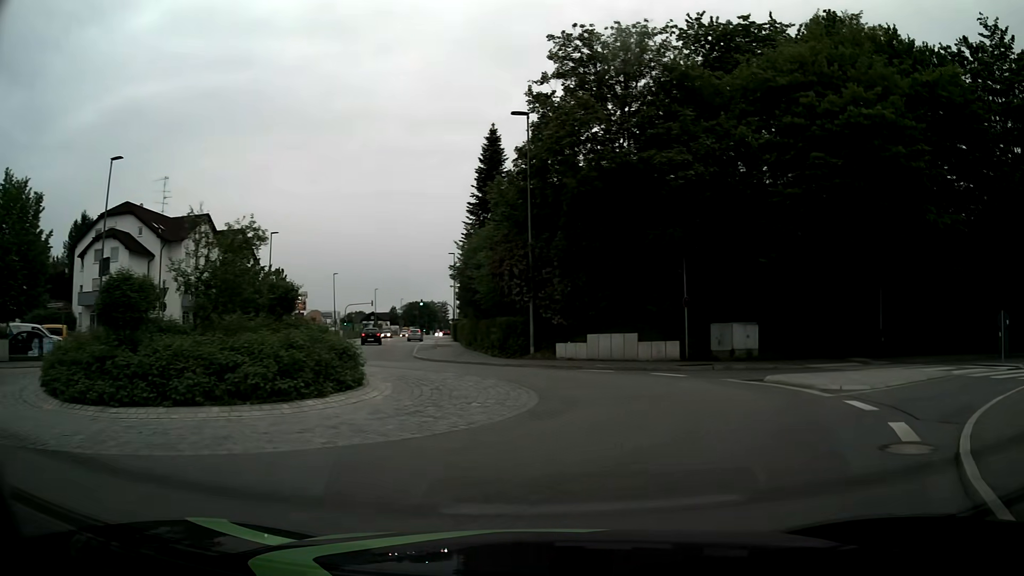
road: tertiary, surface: asphalt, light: Day
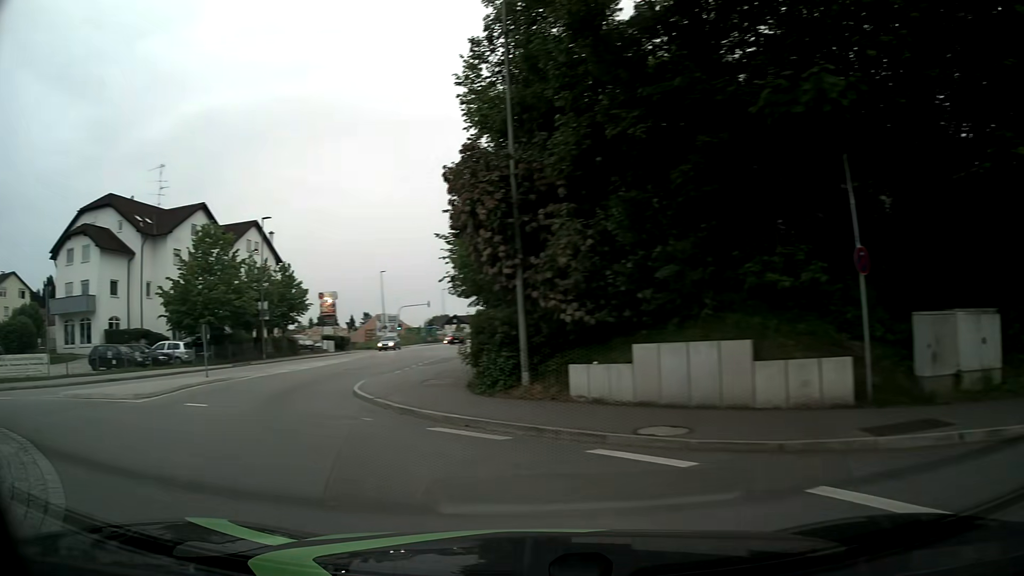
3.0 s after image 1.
(+2.1, +14.5) m; -8°
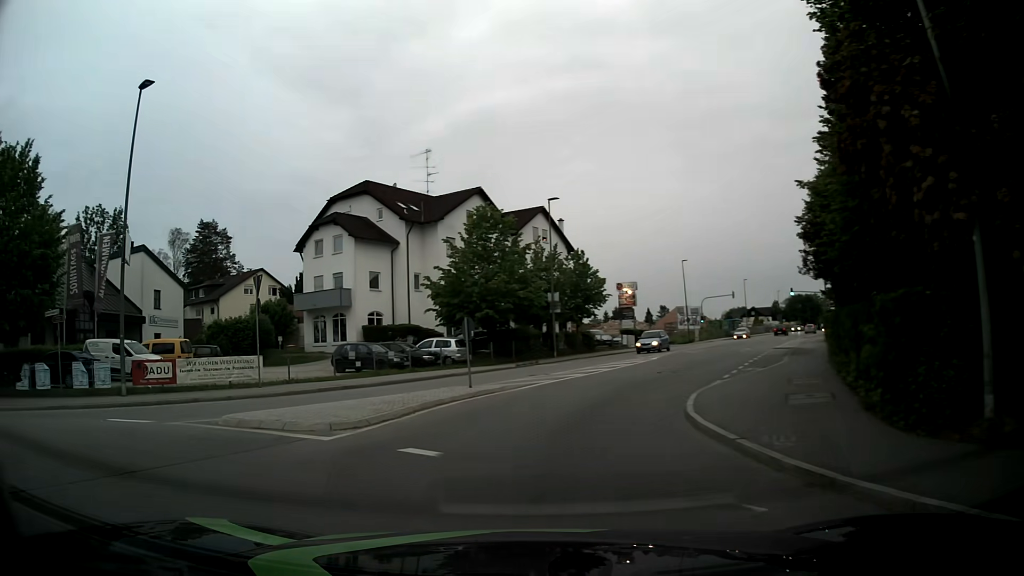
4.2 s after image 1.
(-1.4, +5.7) m; -26°
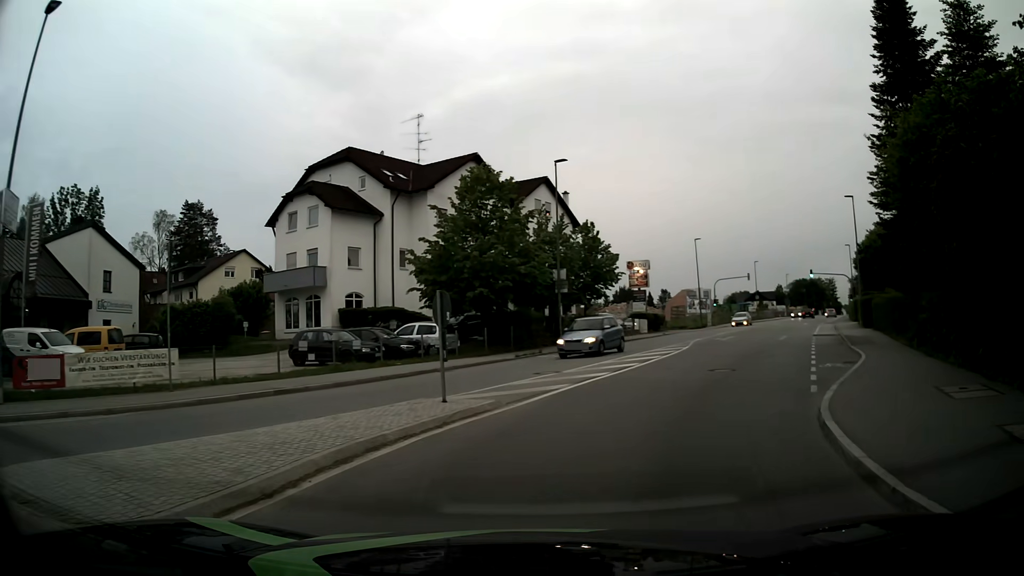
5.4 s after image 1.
(-0.2, +6.5) m; +1°
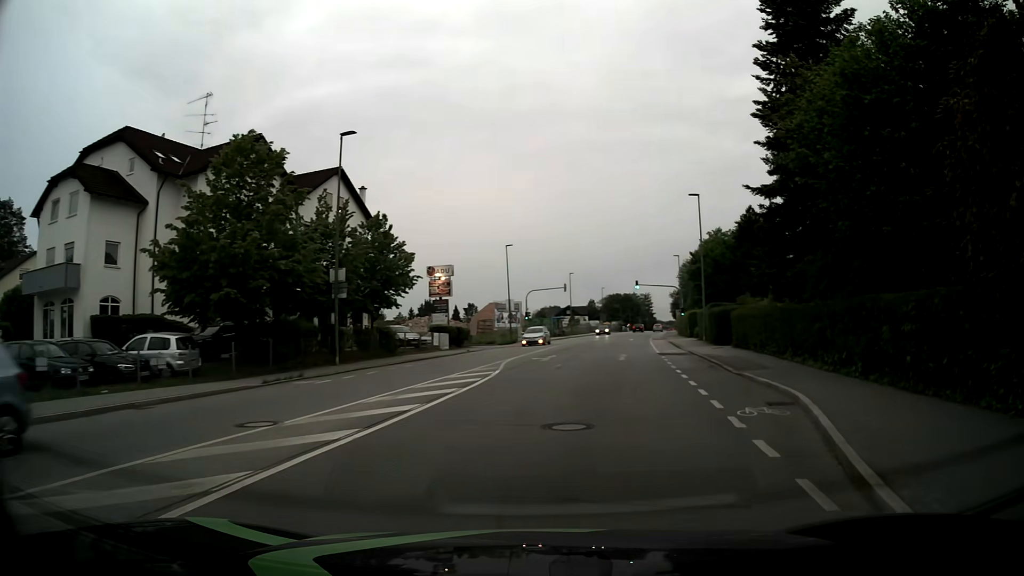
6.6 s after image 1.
(+1.1, +7.8) m; +16°
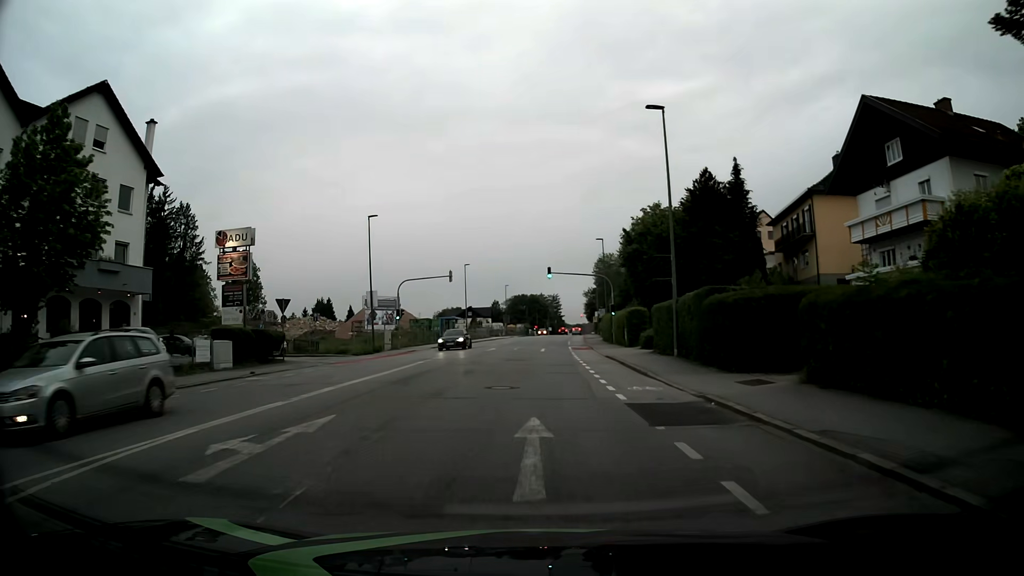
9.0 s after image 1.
(+2.4, +20.4) m; +8°
(0, +10) (0, +20) (+1, +30) (+1, +40) (+2, +50) (+2, +60) (+4, +70) (+5, +80) (+6, +90) (+6, +100) m
